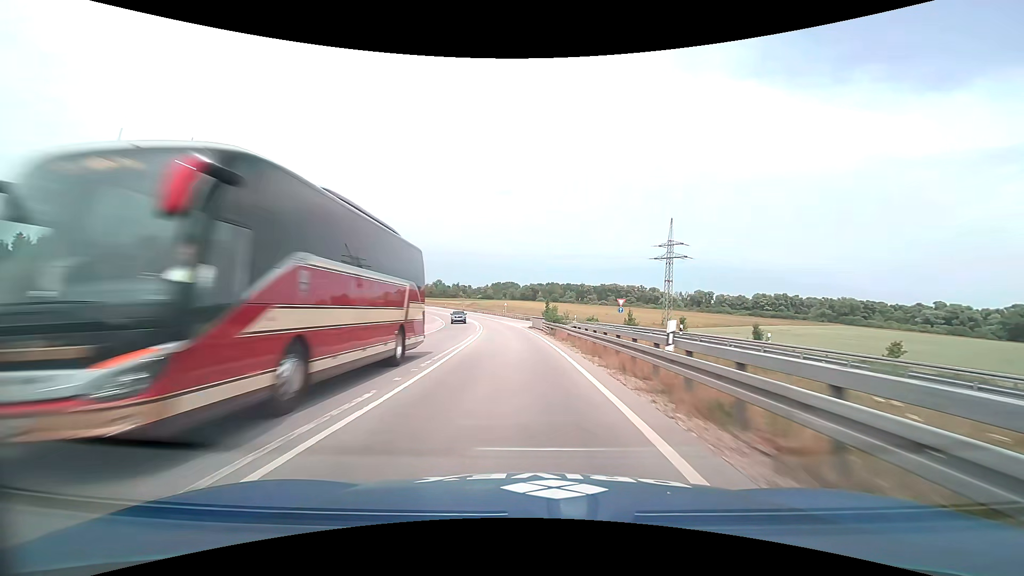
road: trunk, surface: asphalt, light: Day
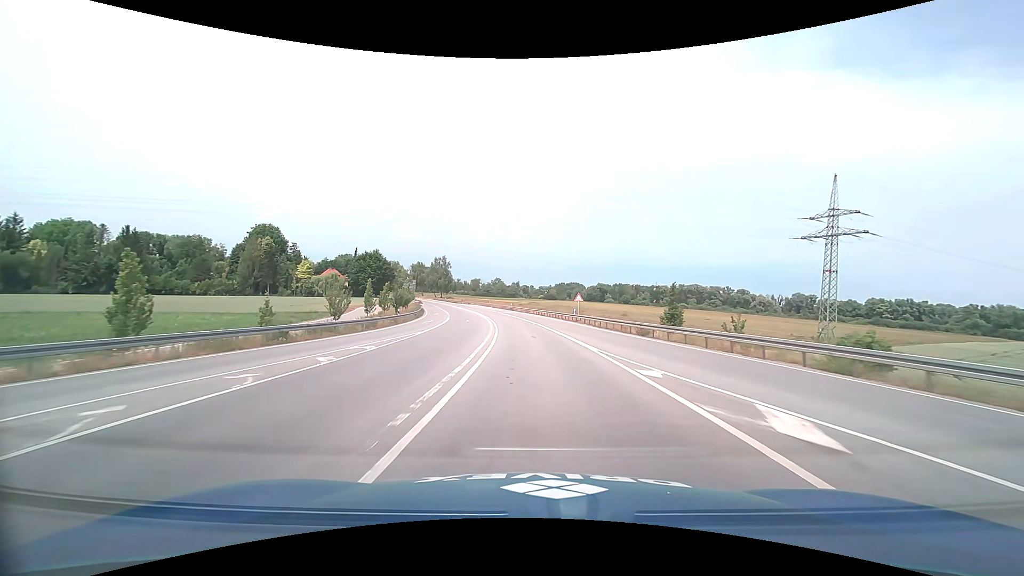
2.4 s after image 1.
(-3.5, +48.6) m; -7°
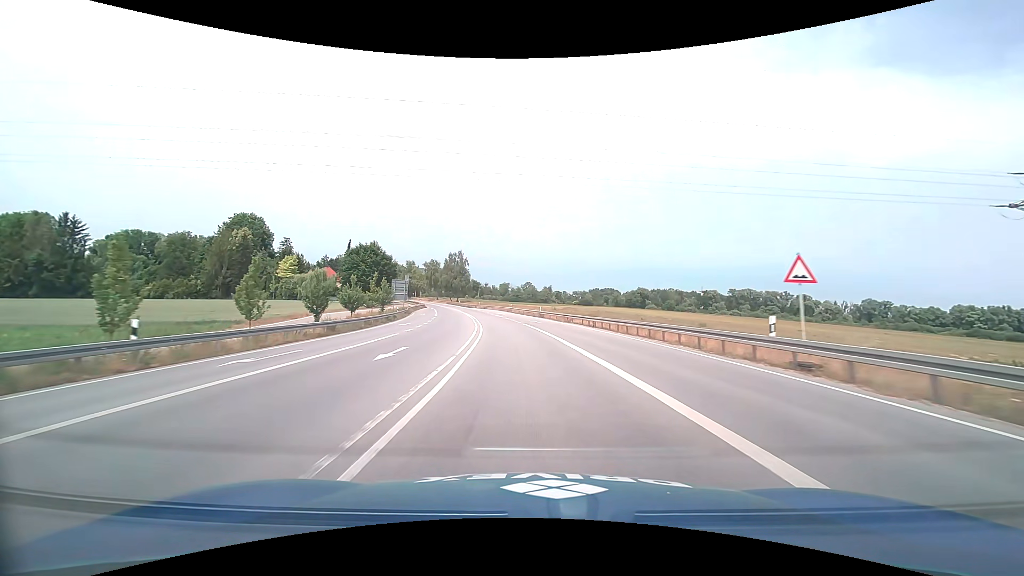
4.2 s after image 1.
(-1.2, +36.9) m; -4°
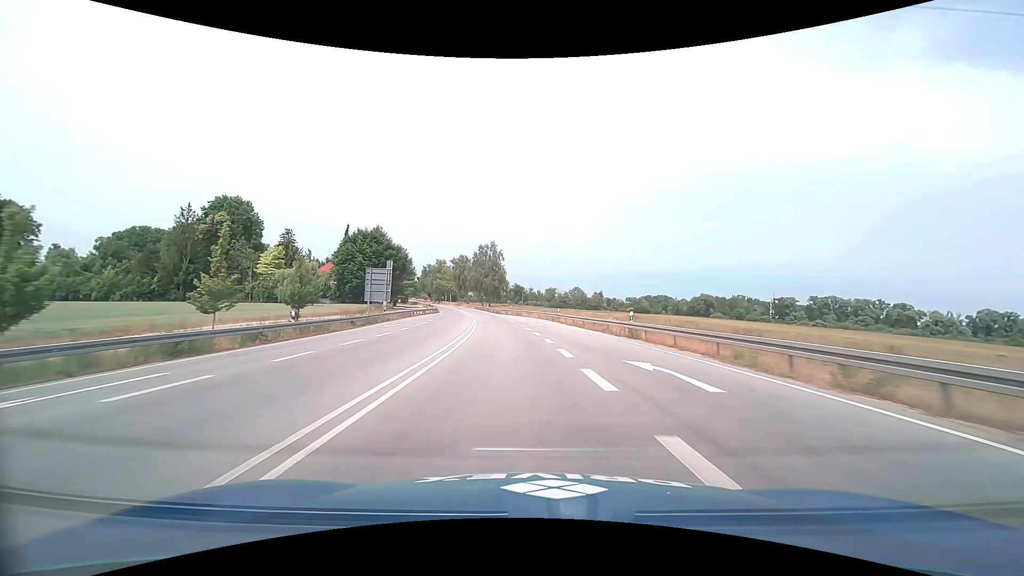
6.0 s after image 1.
(-1.5, +36.5) m; -5°
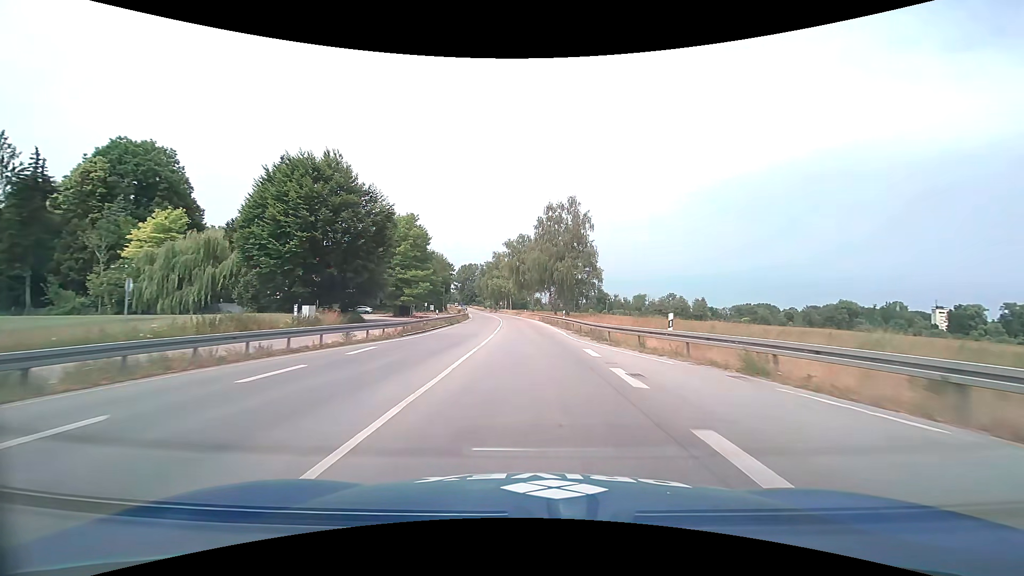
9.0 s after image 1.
(-5.1, +59.1) m; -9°
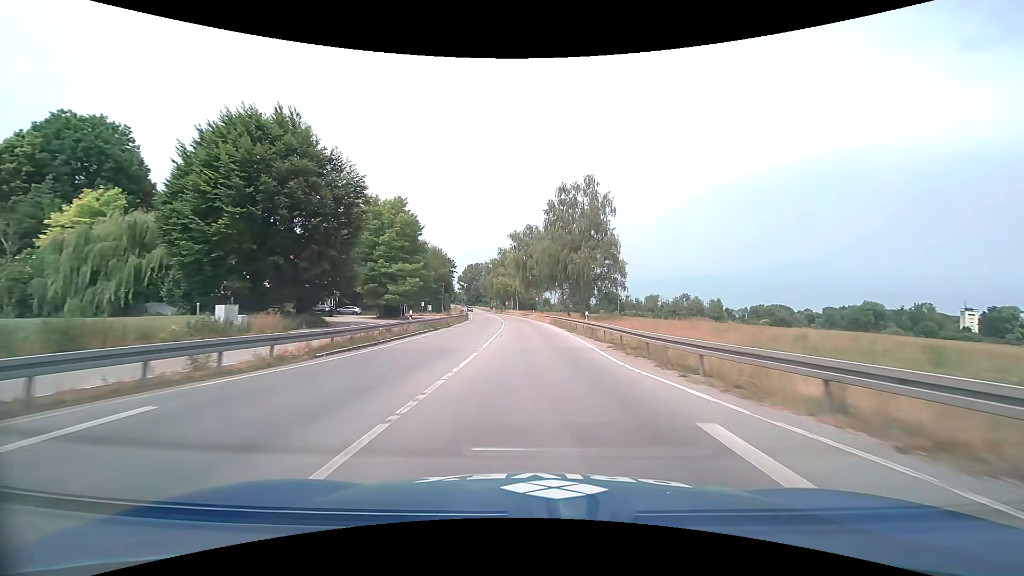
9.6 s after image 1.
(-0.1, +11.5) m; -1°
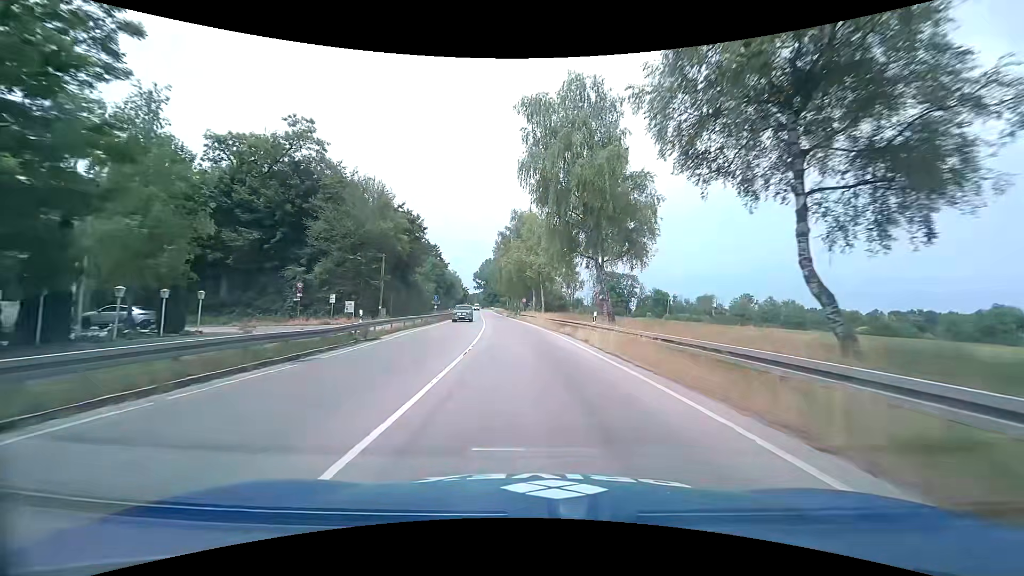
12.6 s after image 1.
(-1.5, +55.8) m; -3°
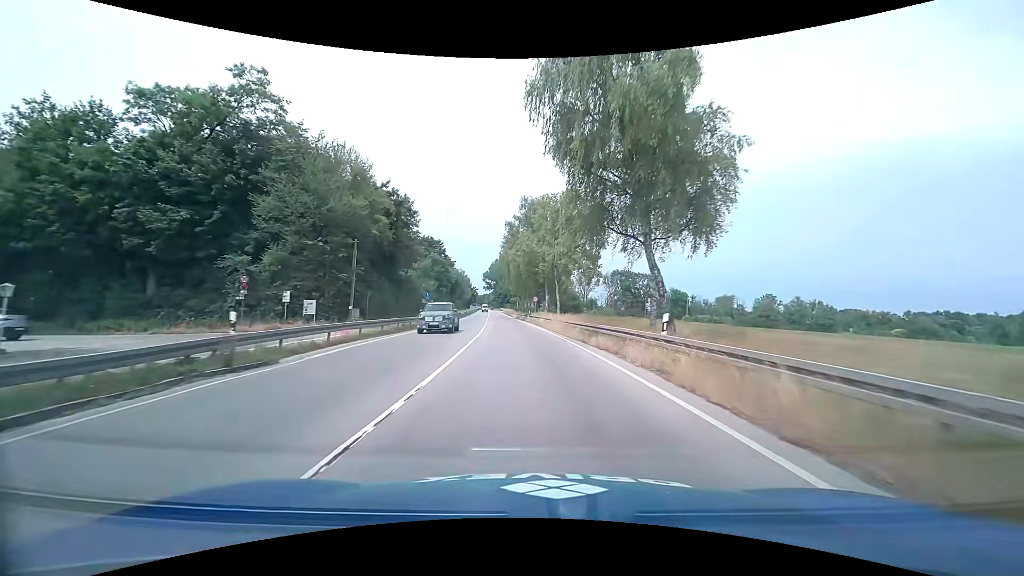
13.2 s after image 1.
(-0.1, +10.8) m; -2°
(0, +10) (0, +20) (-1, +30) (-1, +40) (-2, +50) (-2, +60) (-3, +70) (-4, +80) (-5, +90) (-6, +100) m
